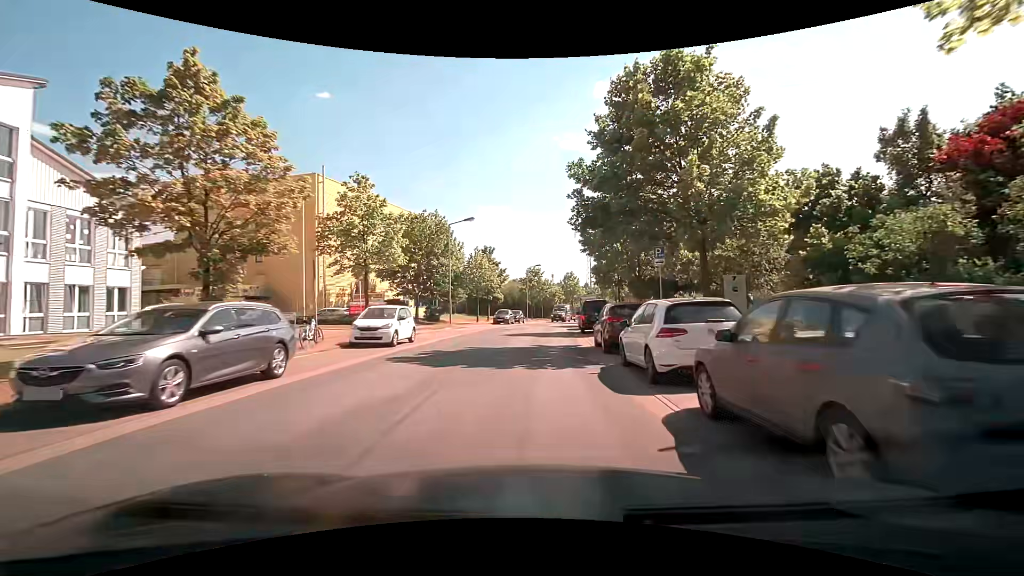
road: residential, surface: asphalt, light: Day
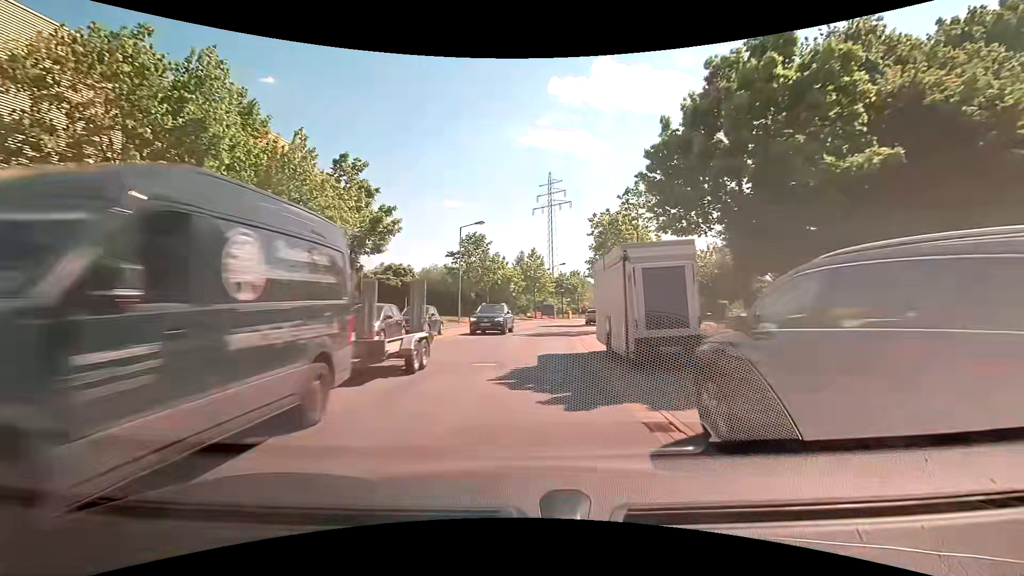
(+1.8, +32.8) m; +5°
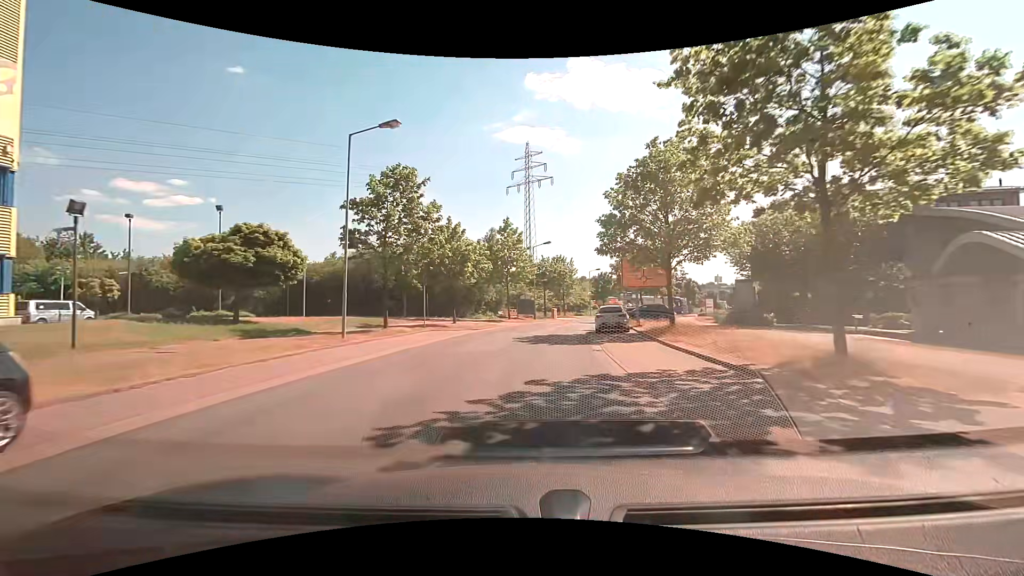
(+0.7, +20.5) m; +3°
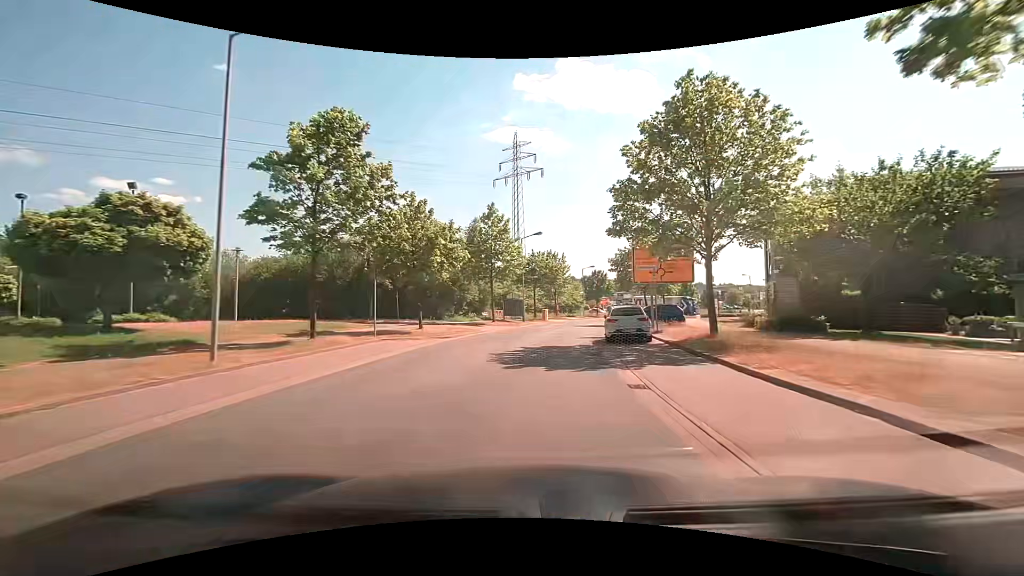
(+0.1, +6.9) m; +1°
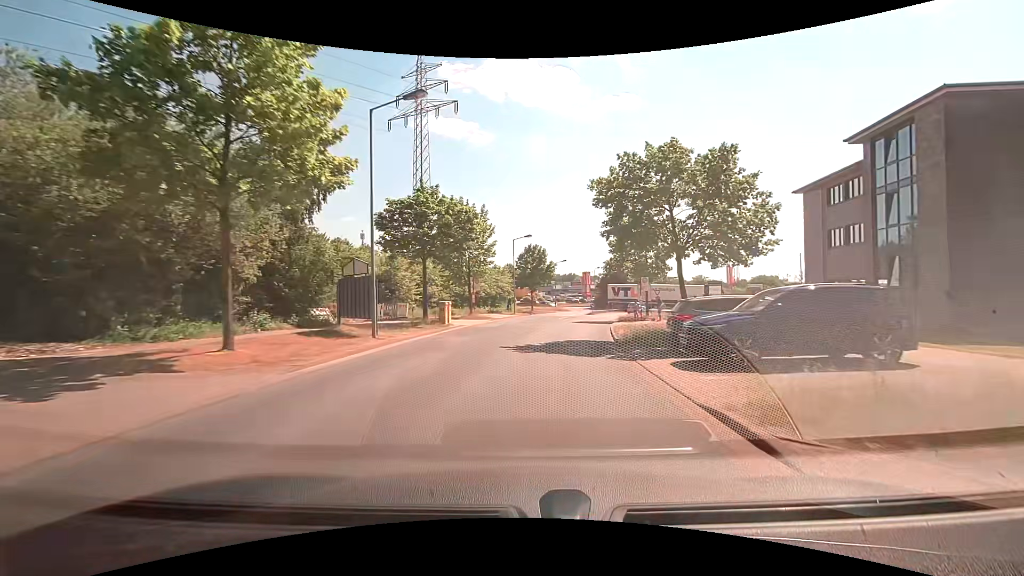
(+2.0, +28.2) m; +9°
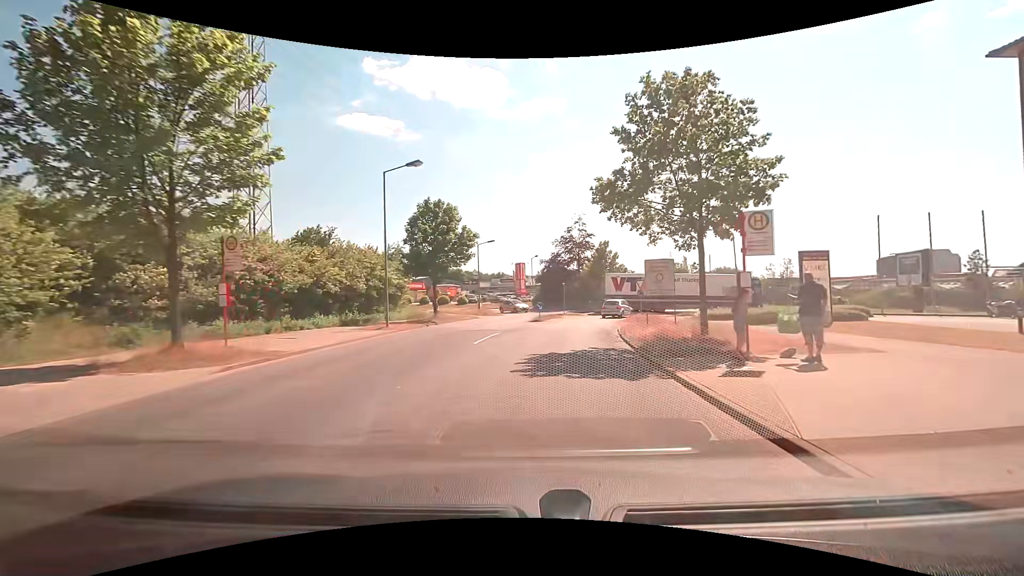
(+1.9, +26.1) m; +8°
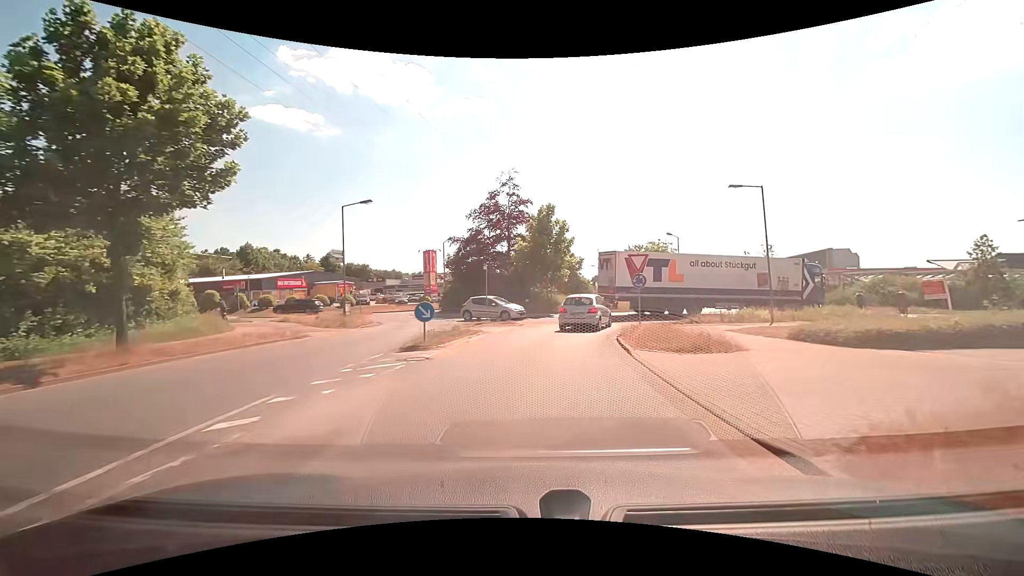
(+1.4, +20.8) m; +9°
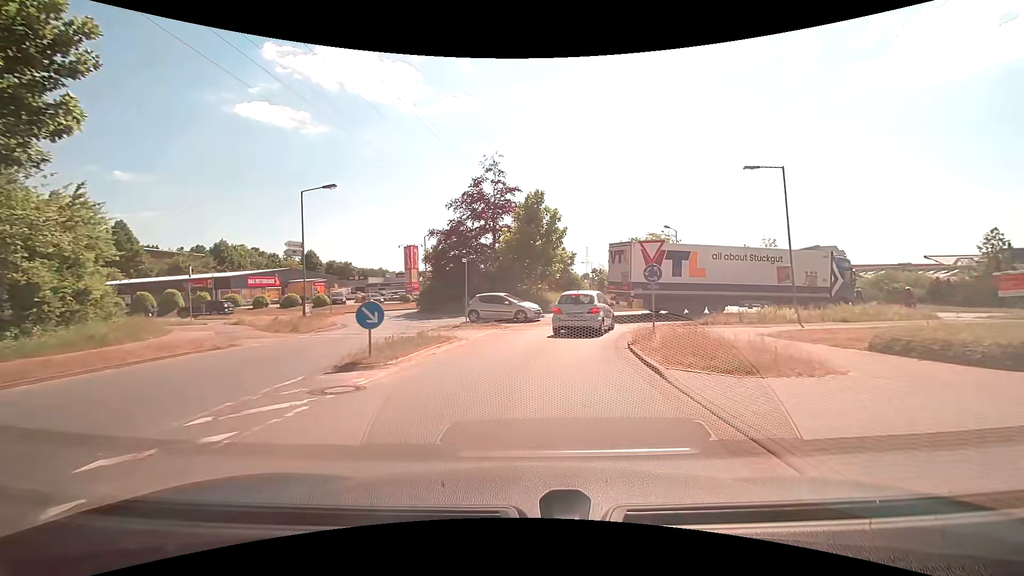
(0.0, +3.9) m; 0°
